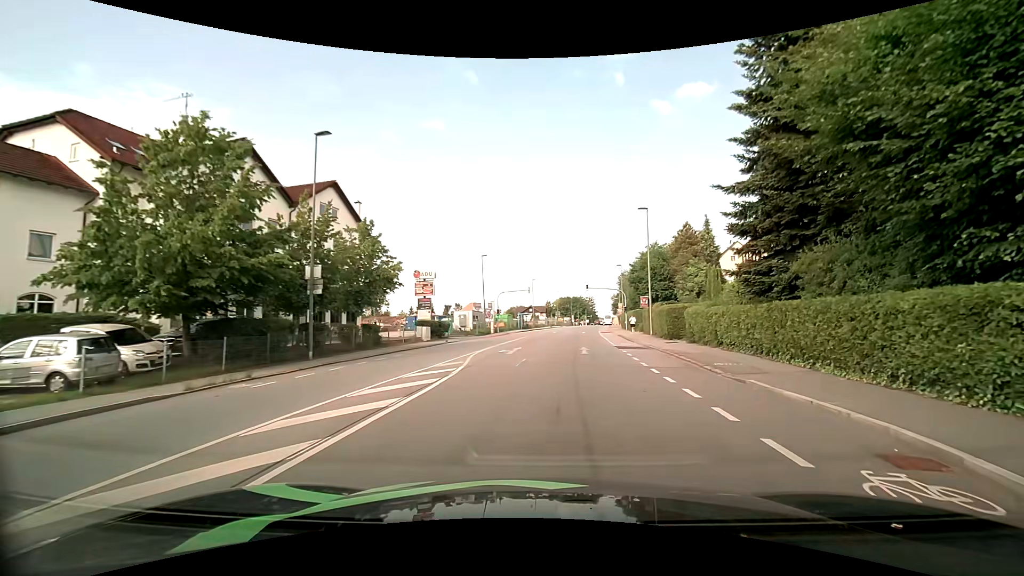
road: tertiary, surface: asphalt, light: Day
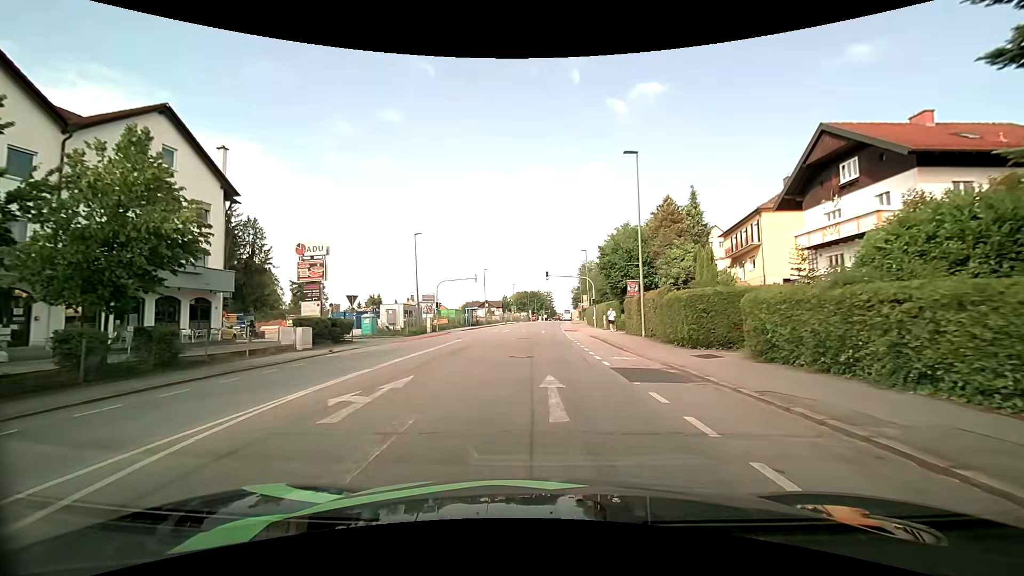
(+0.8, +13.4) m; +5°
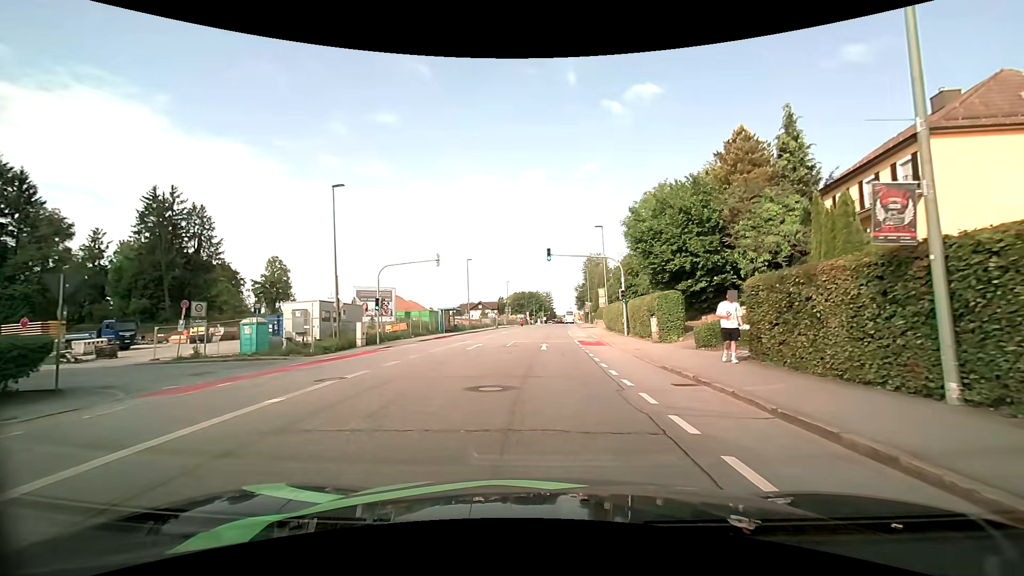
(+0.1, +19.7) m; 0°
(0, +10) (0, +20) (0, +30) (+1, +40) (+1, +50) (+2, +60) (+3, +70) (+4, +80) (+5, +90) (+5, +100) m
